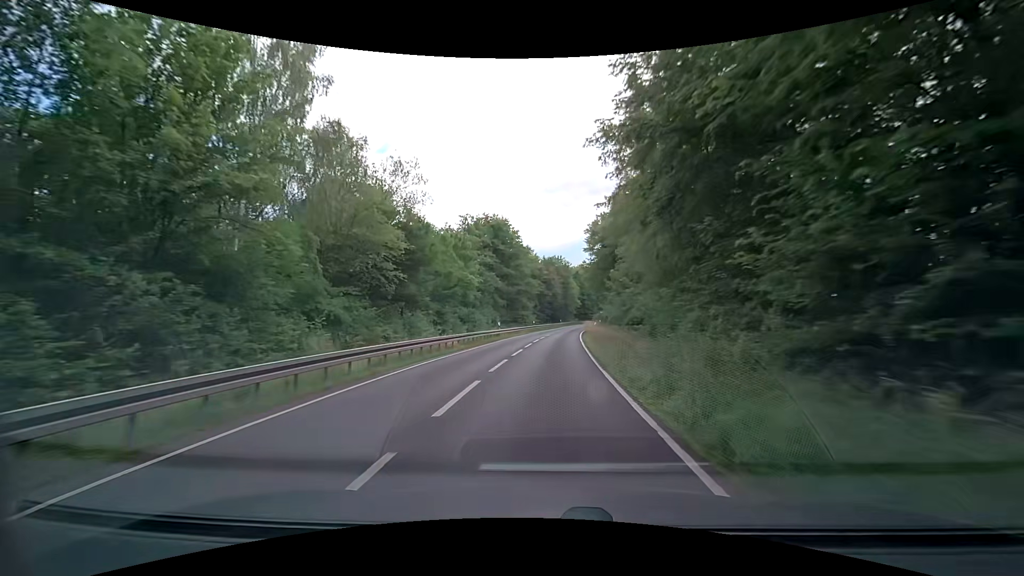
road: secondary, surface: asphalt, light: Day
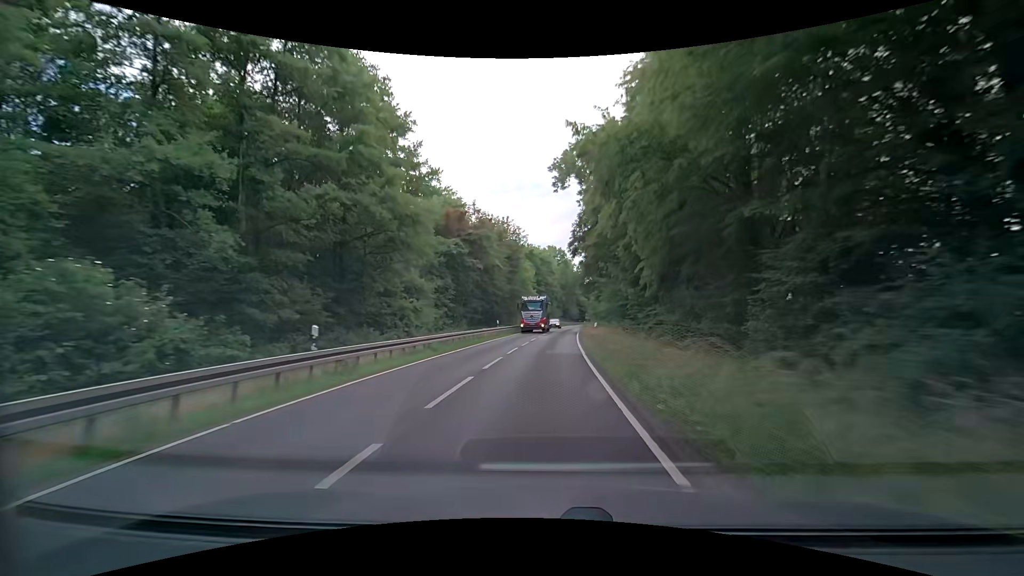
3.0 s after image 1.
(+2.9, +53.3) m; +6°
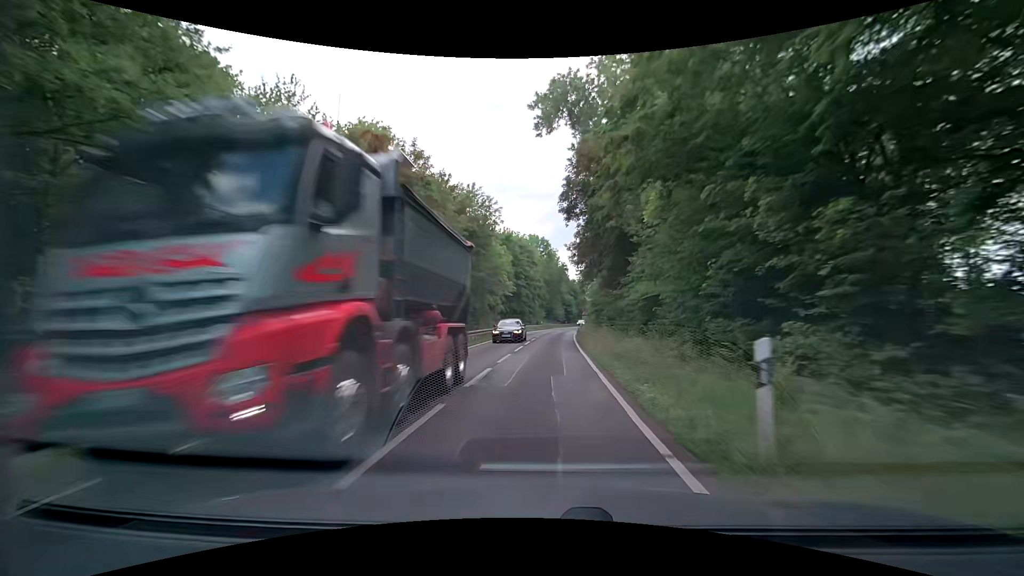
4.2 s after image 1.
(+0.4, +21.4) m; +2°
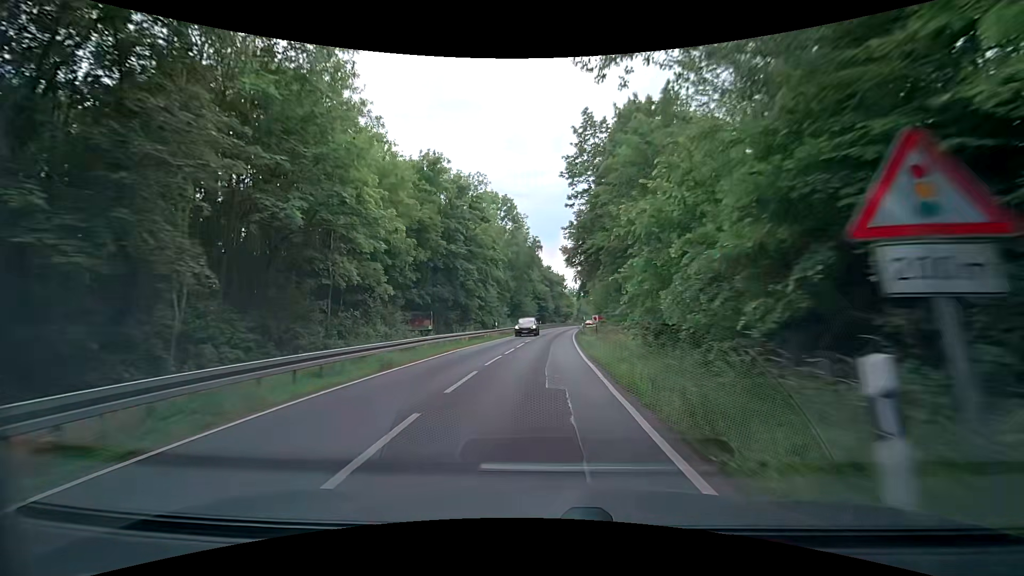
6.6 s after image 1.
(+1.2, +42.8) m; +4°
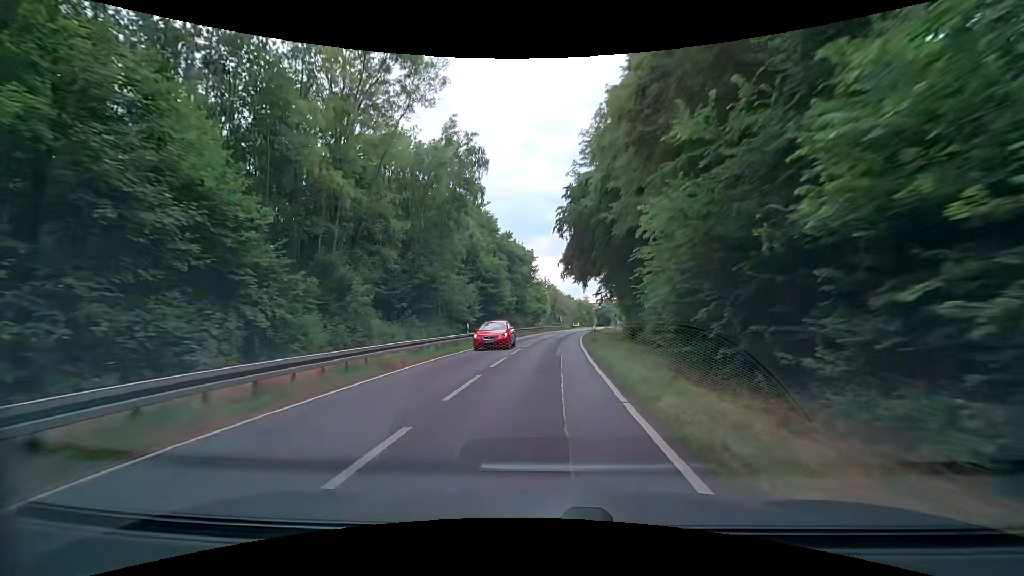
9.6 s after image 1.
(+1.5, +53.6) m; +3°
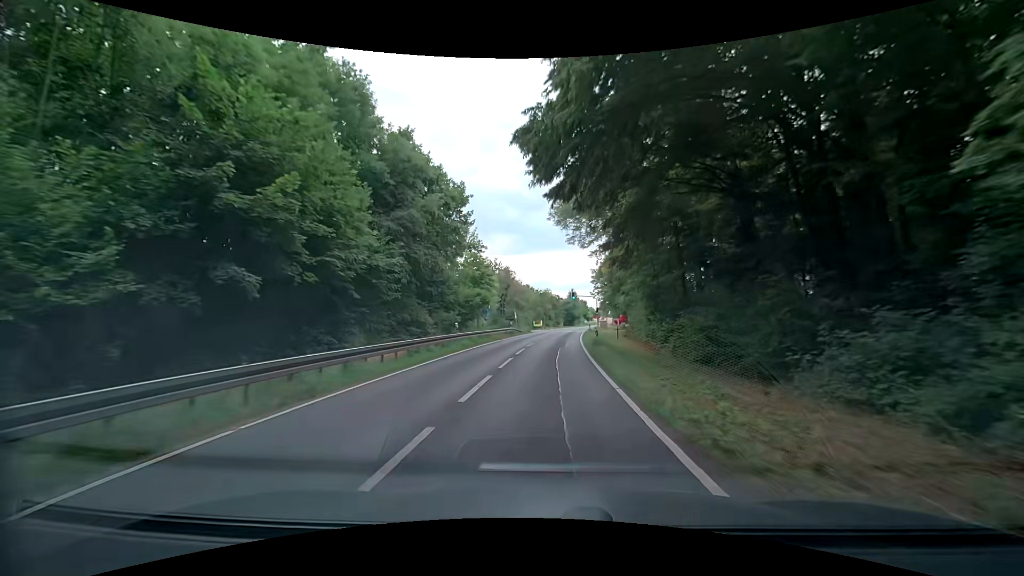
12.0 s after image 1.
(+1.7, +43.1) m; +5°
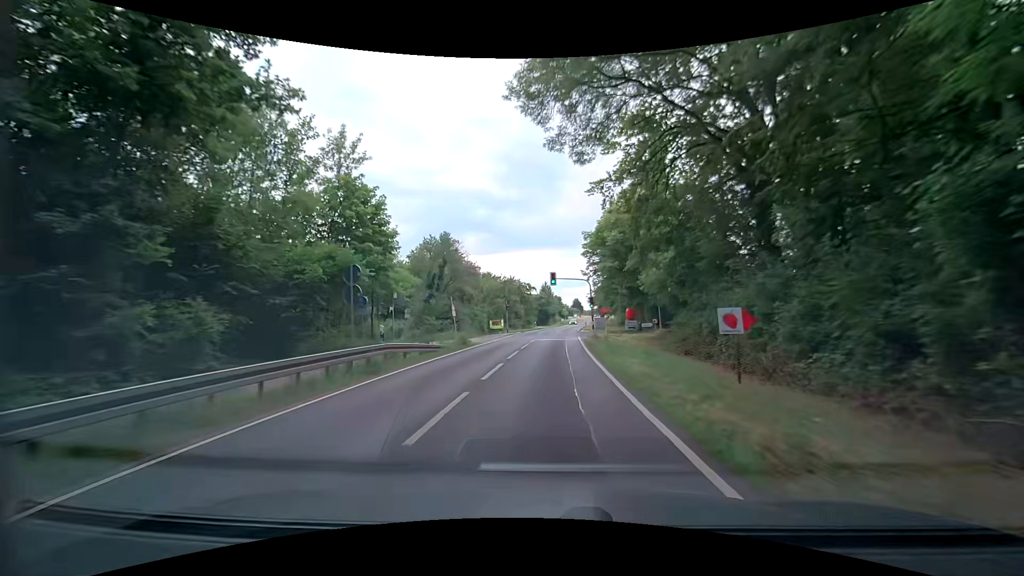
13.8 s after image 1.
(+1.1, +32.6) m; +3°
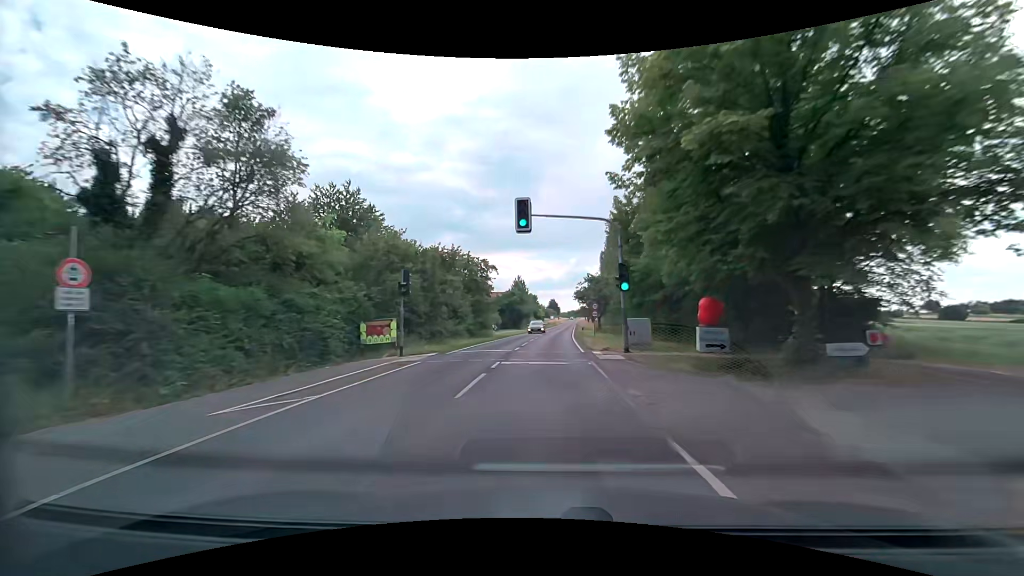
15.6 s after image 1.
(+1.0, +33.0) m; +3°
(0, +10) (0, +20) (+1, +30) (+1, +40) (+2, +50) (+3, +60) (+3, +70) (+4, +80) (+5, +90) (+5, +100) m
